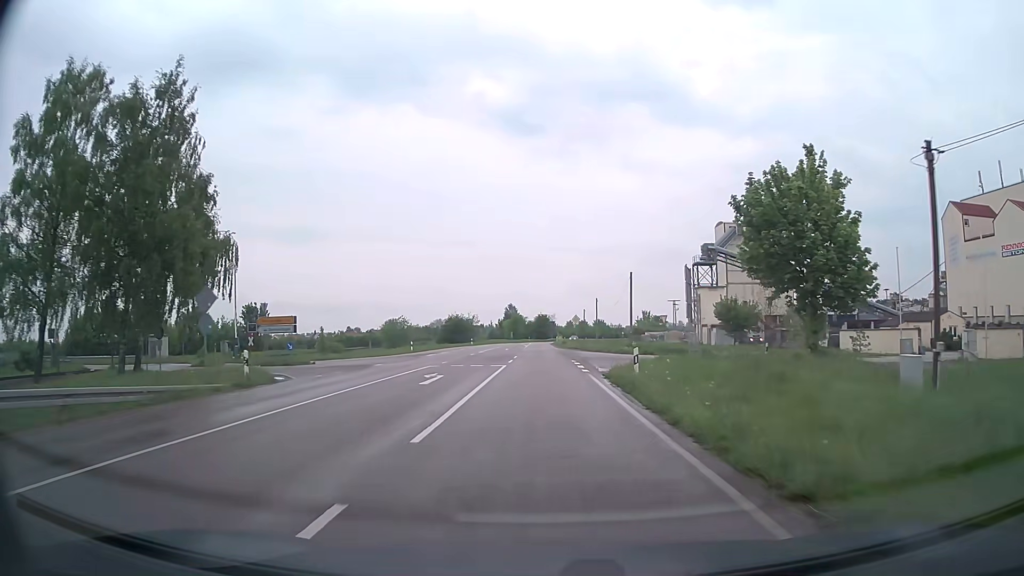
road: secondary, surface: asphalt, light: Day
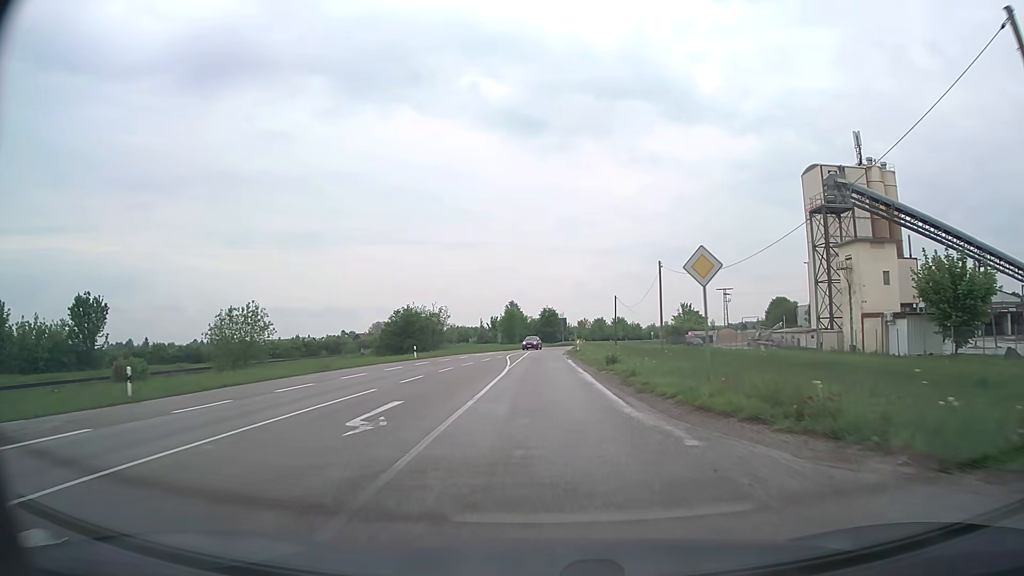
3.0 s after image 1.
(-0.1, +46.7) m; -1°
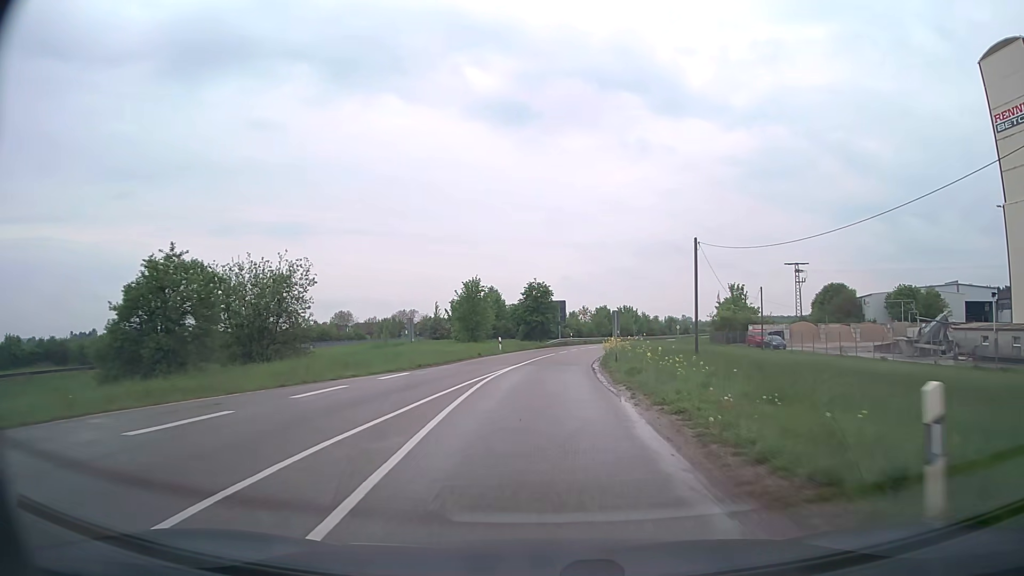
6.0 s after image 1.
(-0.1, +46.0) m; +1°
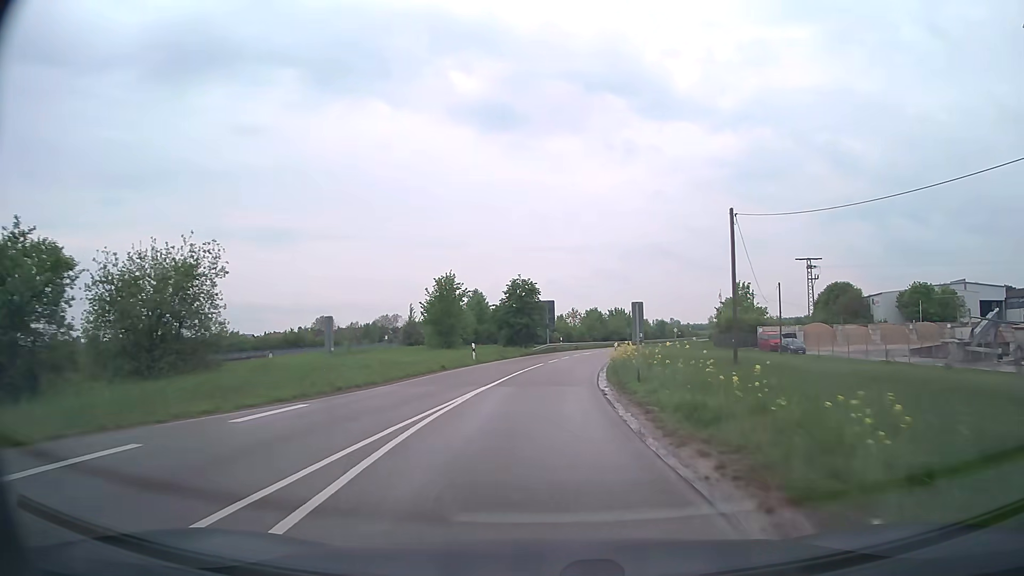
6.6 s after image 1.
(+0.1, +9.2) m; +1°
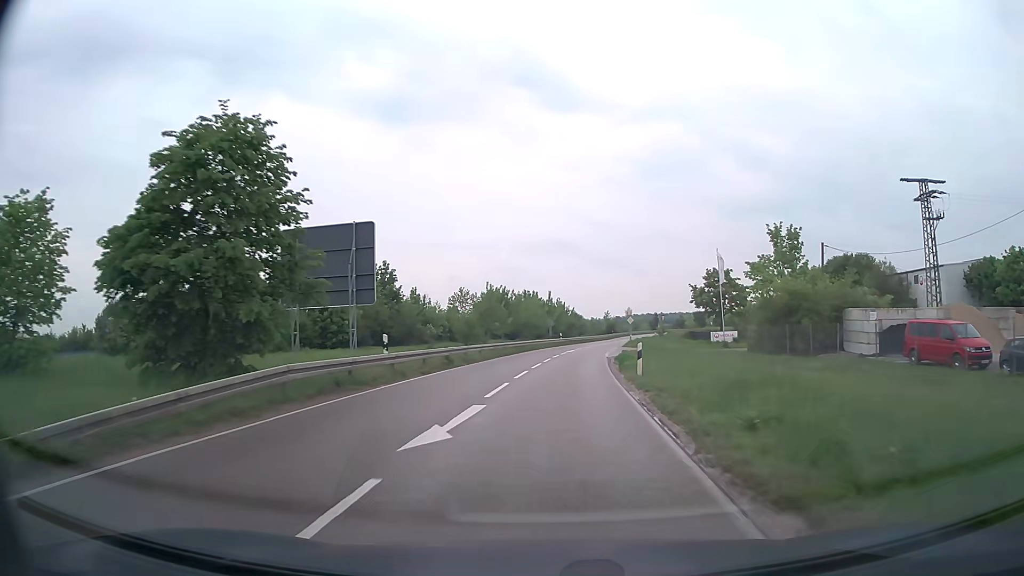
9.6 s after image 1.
(+3.2, +46.1) m; +8°
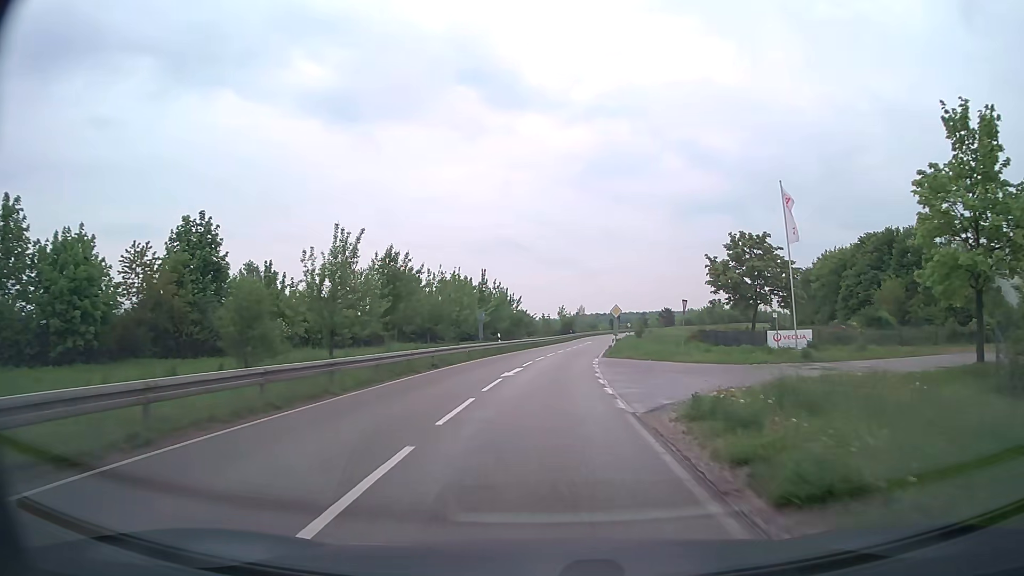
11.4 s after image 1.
(+1.2, +28.2) m; +5°
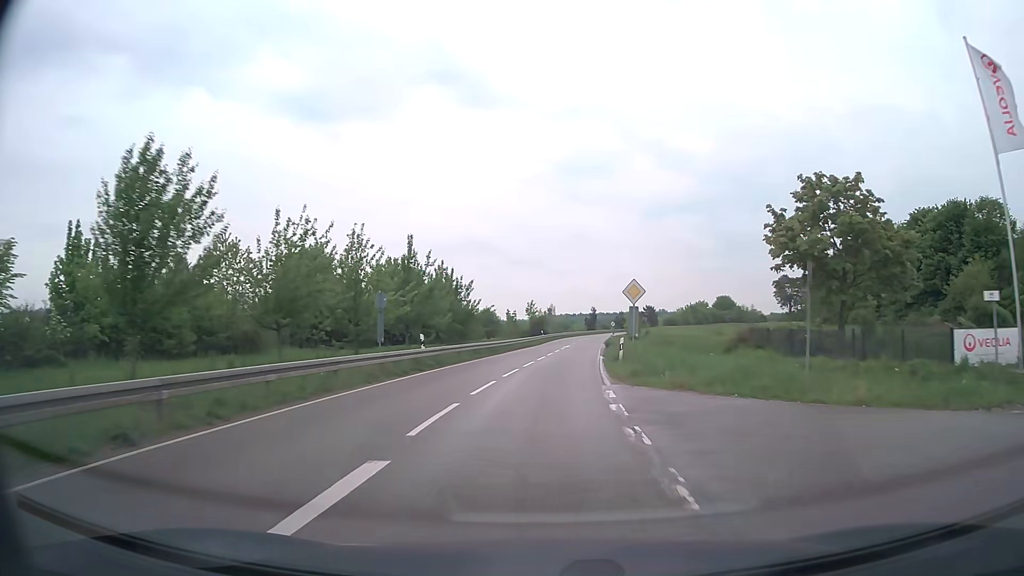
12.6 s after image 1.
(+0.4, +19.2) m; +3°
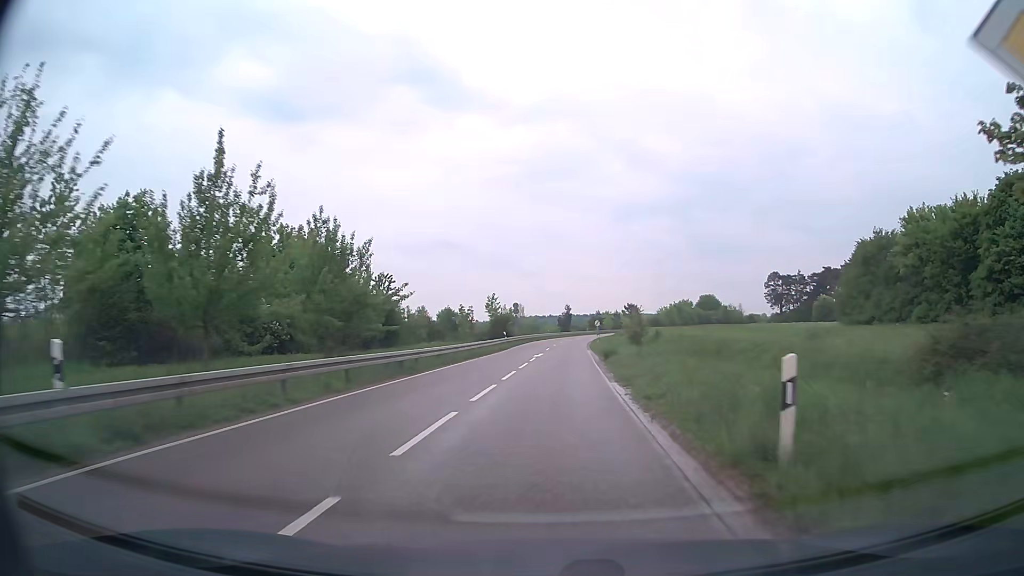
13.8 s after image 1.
(+0.5, +19.5) m; +3°
(0, +10) (0, +20) (+1, +30) (+1, +40) (+2, +50) (+2, +60) (+3, +70) (+4, +80) (+5, +90) (+7, +100) m
